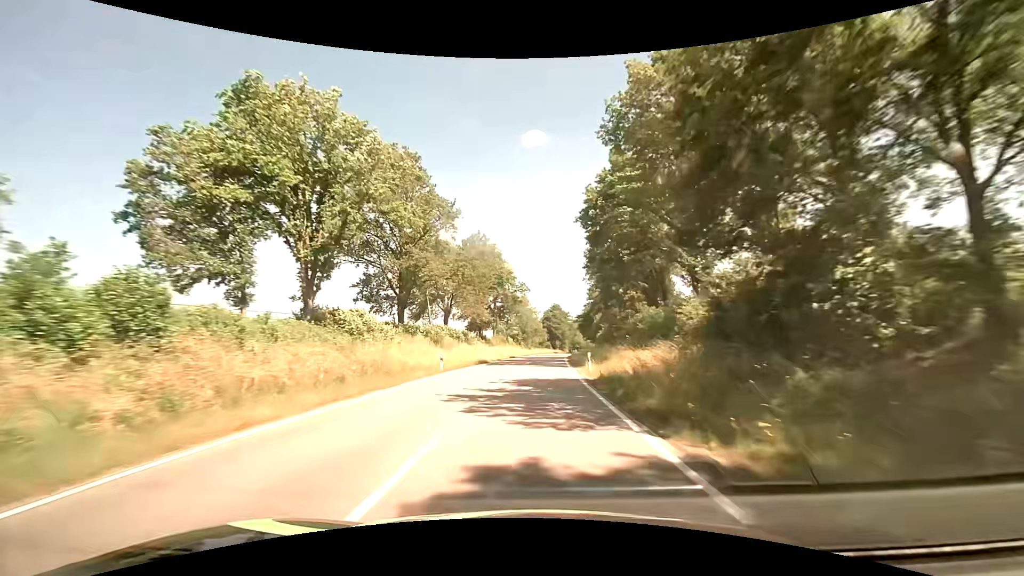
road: secondary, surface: asphalt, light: Day
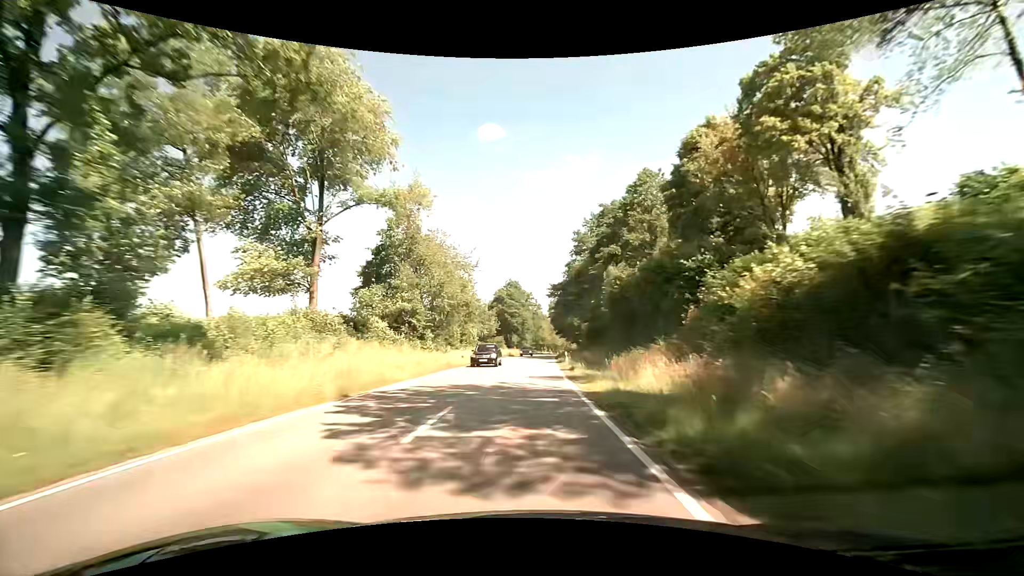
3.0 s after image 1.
(+3.6, +68.2) m; +6°
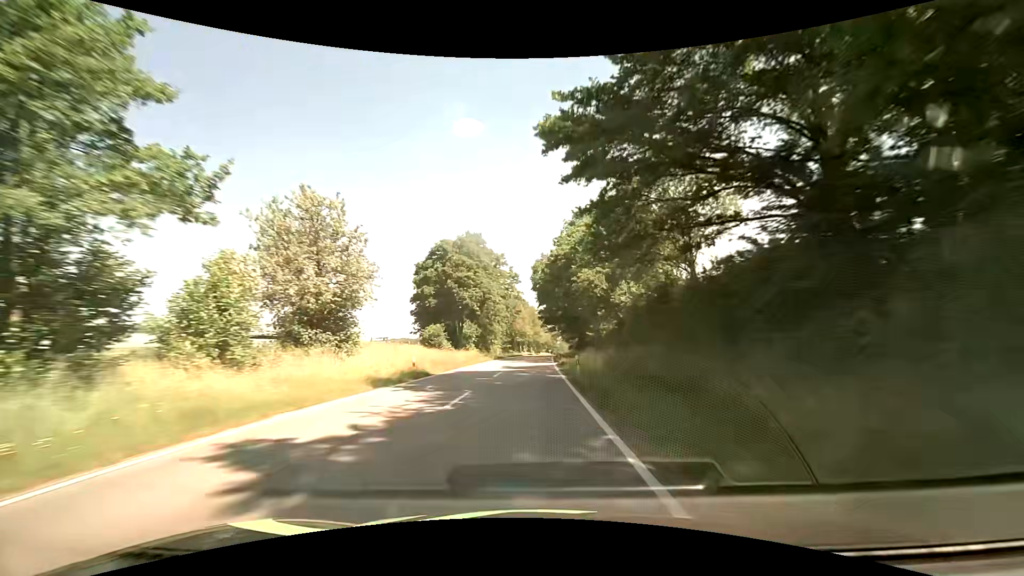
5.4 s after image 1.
(+0.8, +55.9) m; +2°
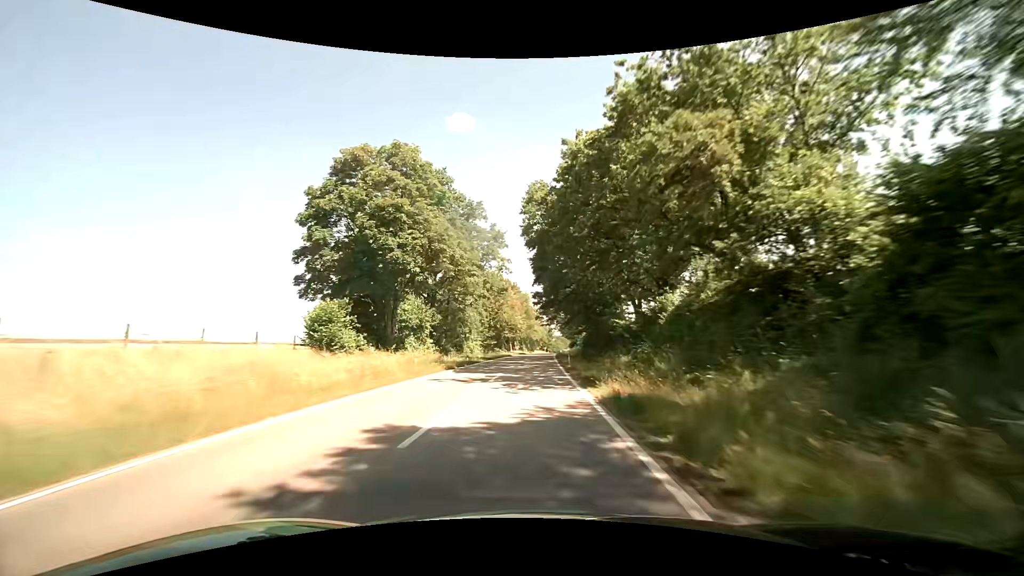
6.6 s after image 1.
(+0.1, +28.4) m; +1°
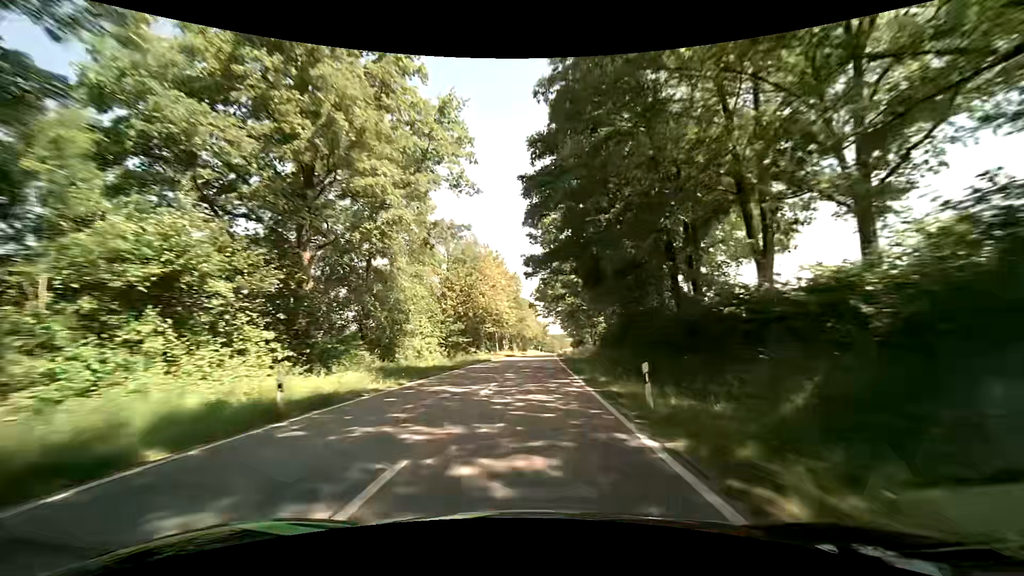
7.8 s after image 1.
(+0.1, +28.7) m; +1°
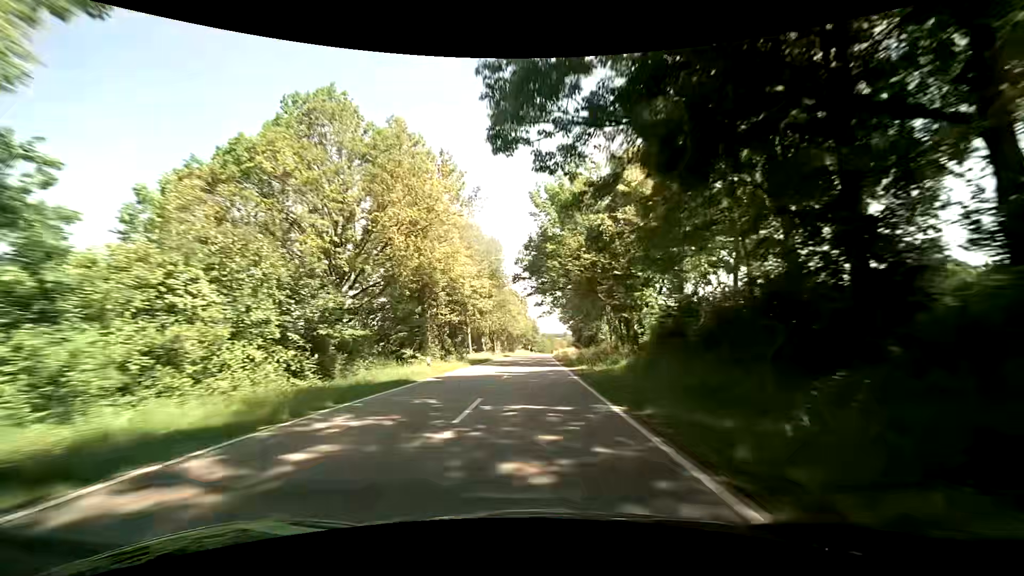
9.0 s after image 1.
(+0.3, +29.1) m; +1°
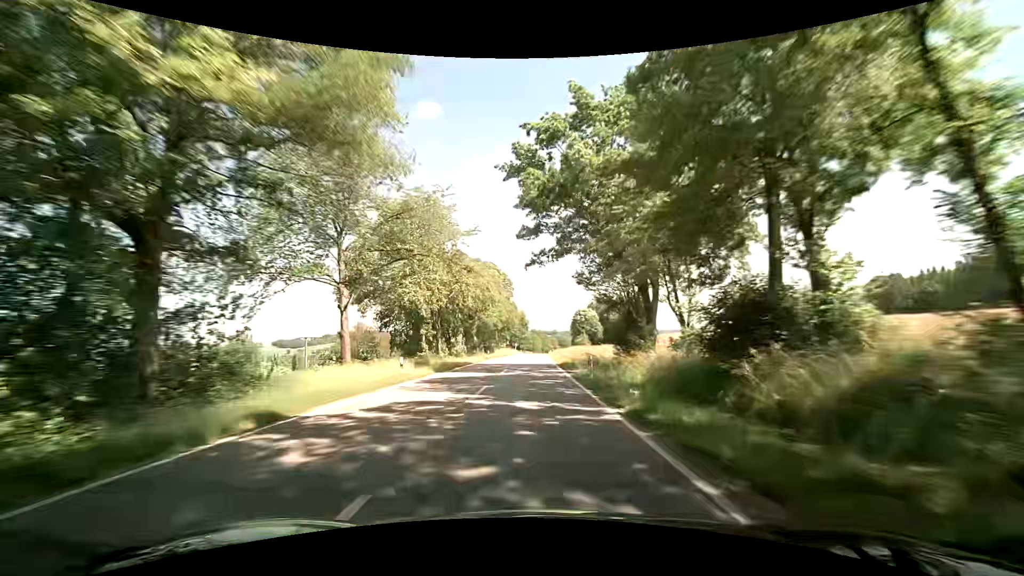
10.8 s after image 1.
(+0.7, +44.3) m; +2°
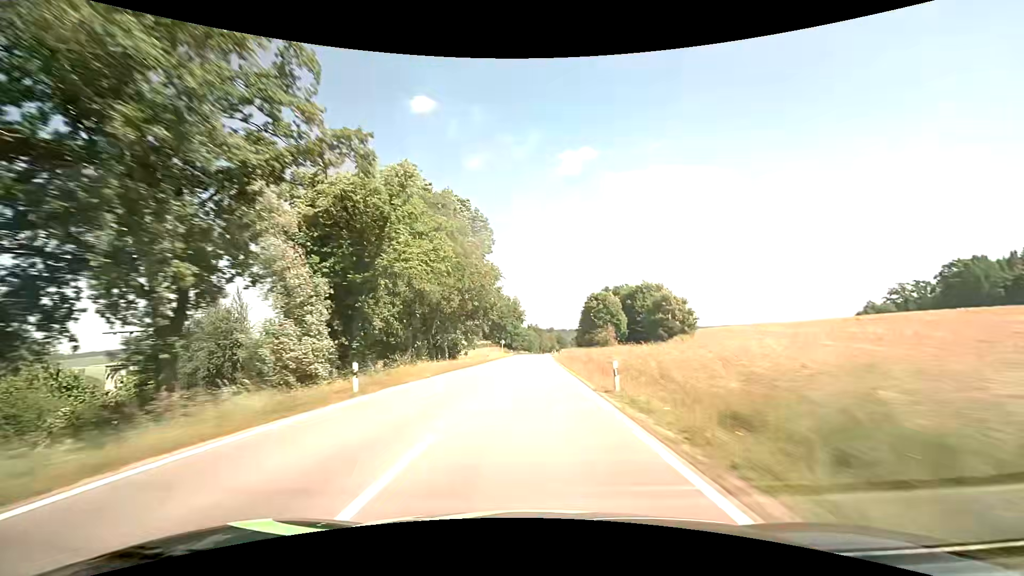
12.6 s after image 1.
(+0.1, +45.1) m; 0°
(0, +10) (0, +20) (0, +30) (0, +40) (+1, +50) (+1, +60) (+1, +70) (+1, +80) (+2, +90) (+2, +100) m
